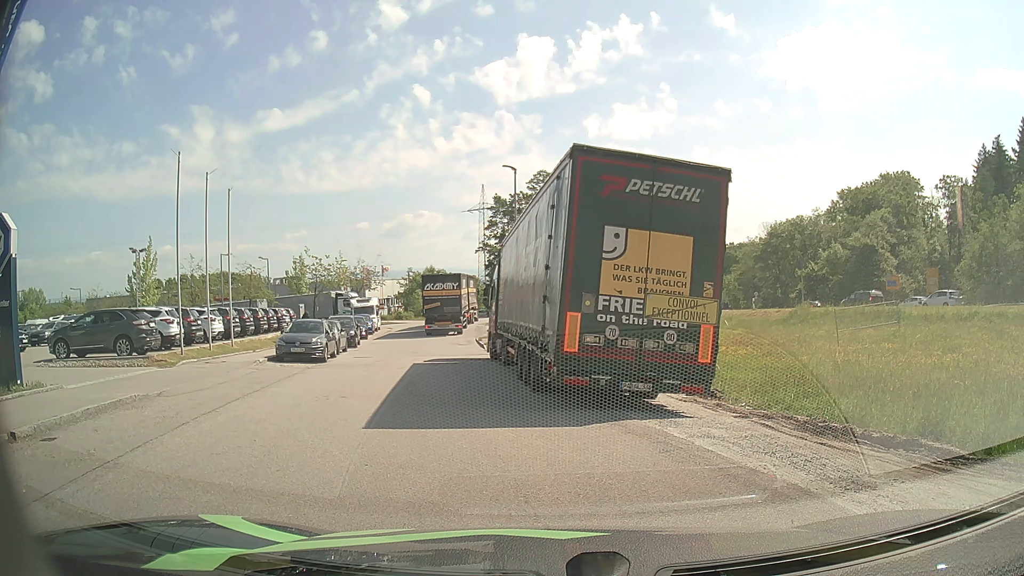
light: Day
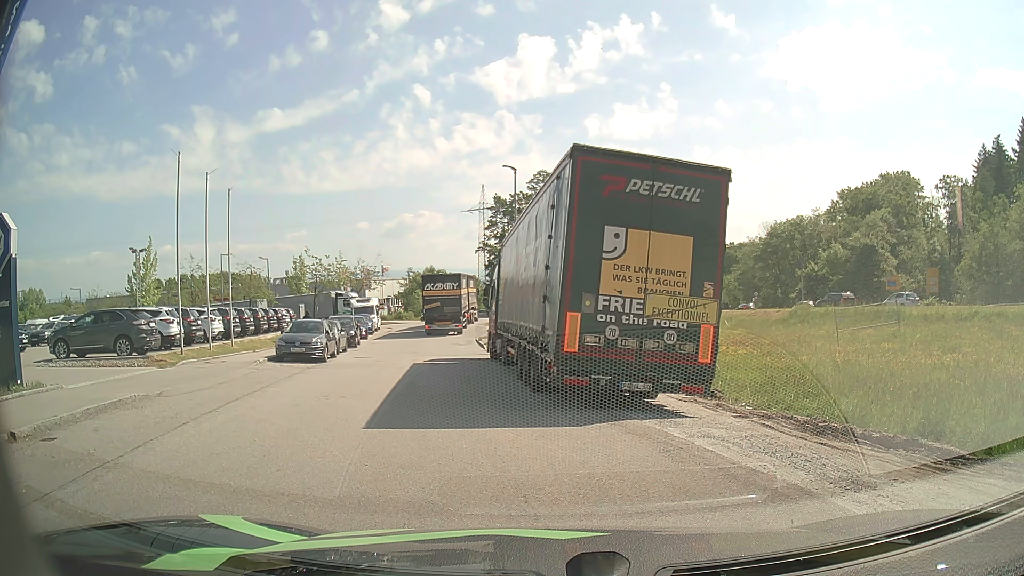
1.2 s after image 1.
(0.0, 0.0) m; 0°
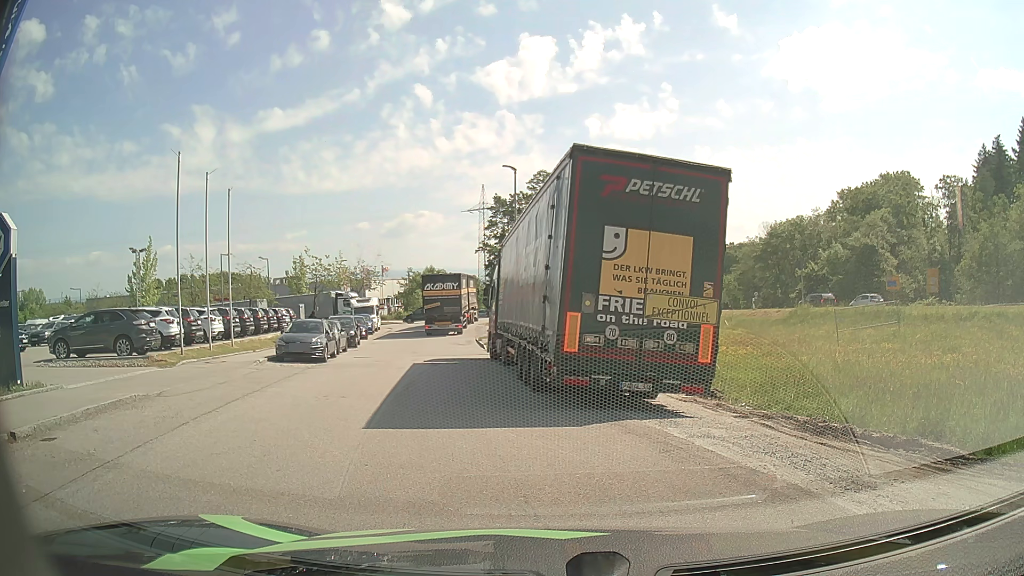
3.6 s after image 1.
(0.0, 0.0) m; 0°
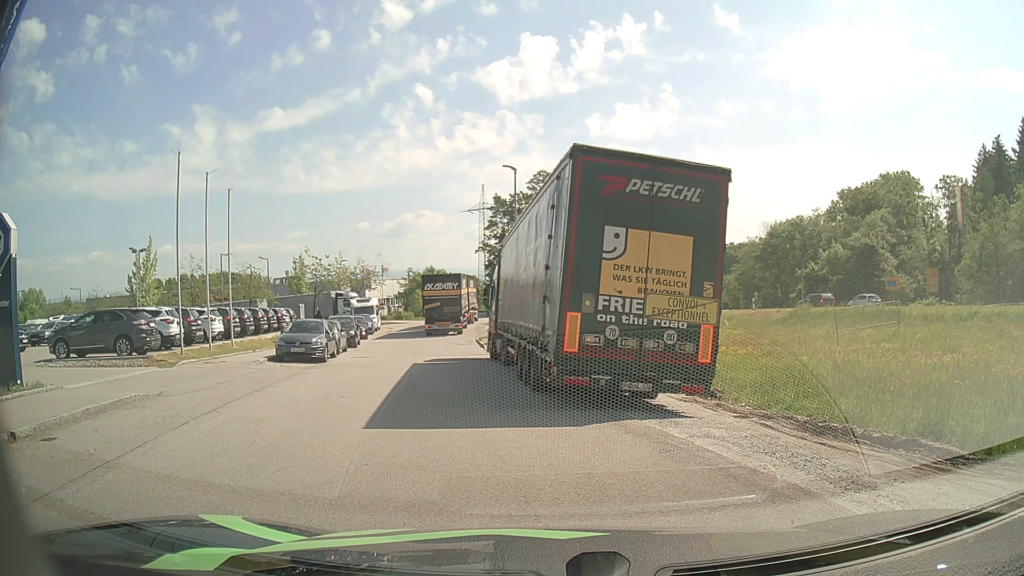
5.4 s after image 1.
(0.0, 0.0) m; 0°
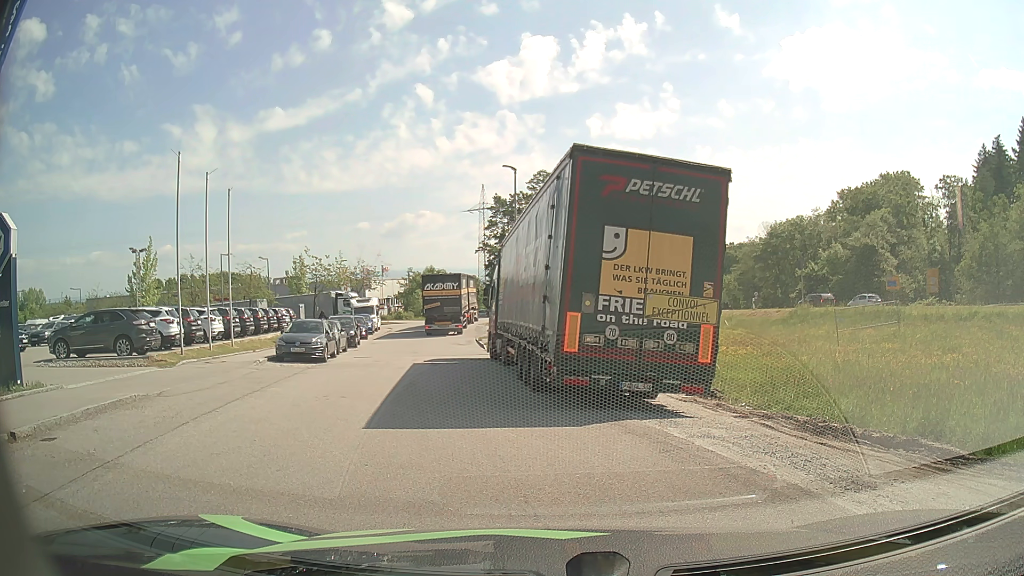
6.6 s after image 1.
(0.0, 0.0) m; 0°
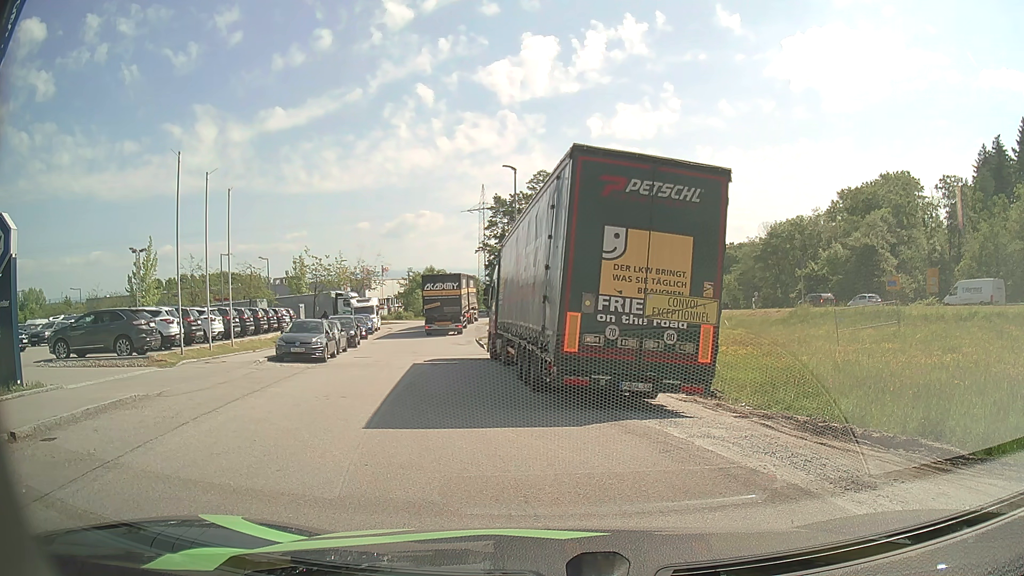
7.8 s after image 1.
(0.0, 0.0) m; 0°
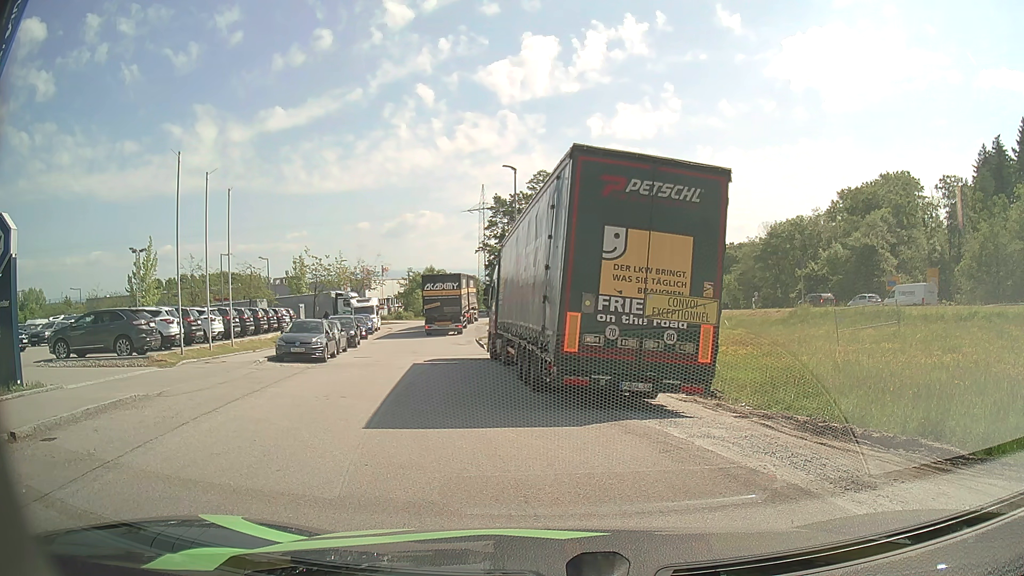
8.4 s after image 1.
(0.0, 0.0) m; 0°
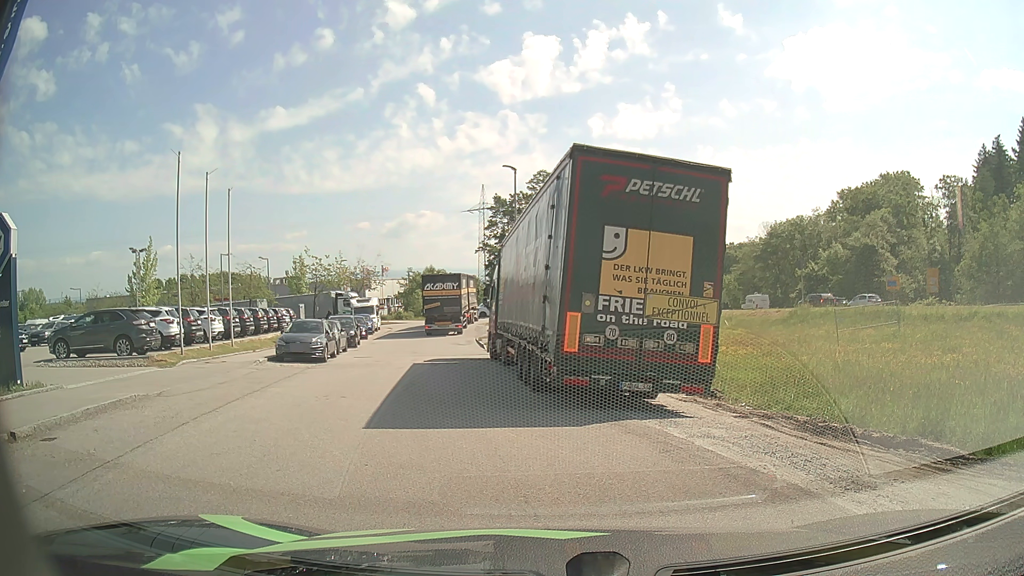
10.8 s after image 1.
(0.0, 0.0) m; 0°
